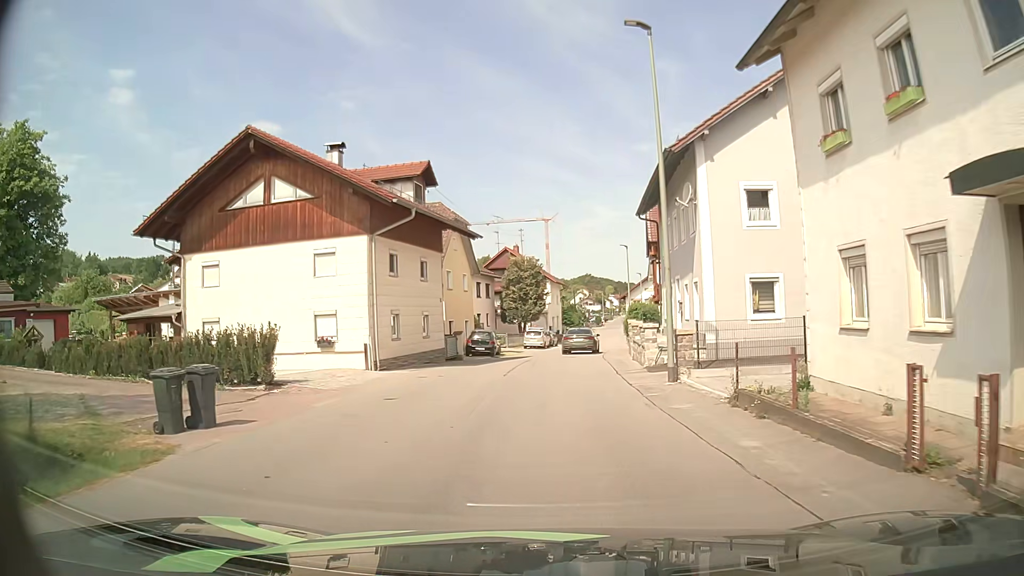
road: unclassified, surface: asphalt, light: Day
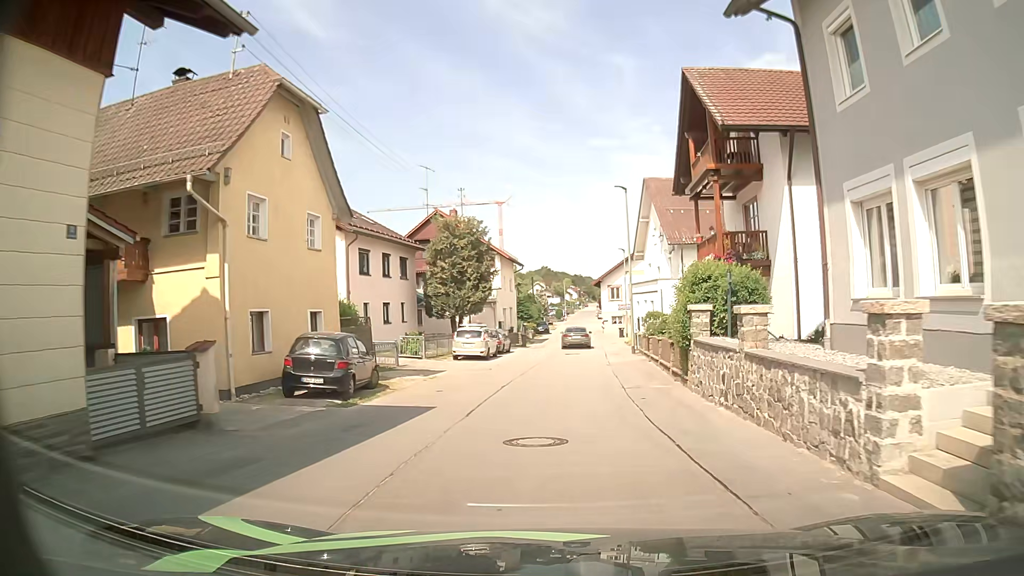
(0.0, +22.5) m; +3°
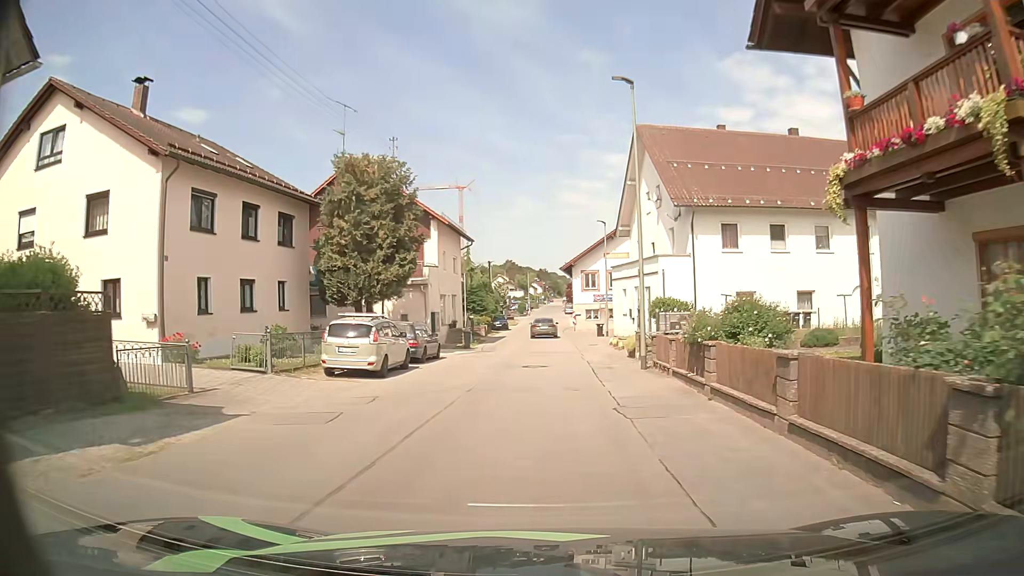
(+0.4, +14.6) m; +3°
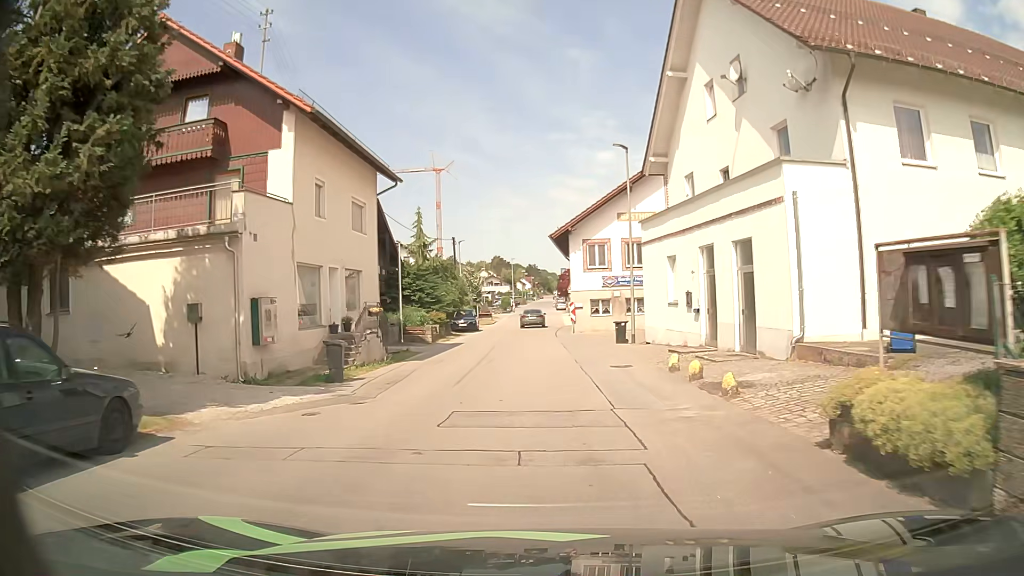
(0.0, +20.3) m; 0°
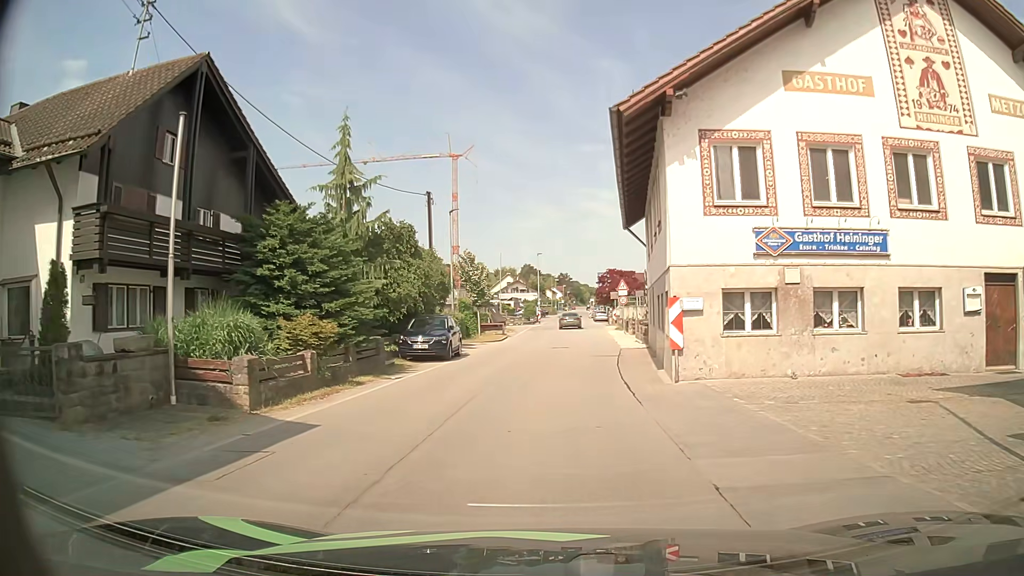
(-0.7, +23.8) m; -3°
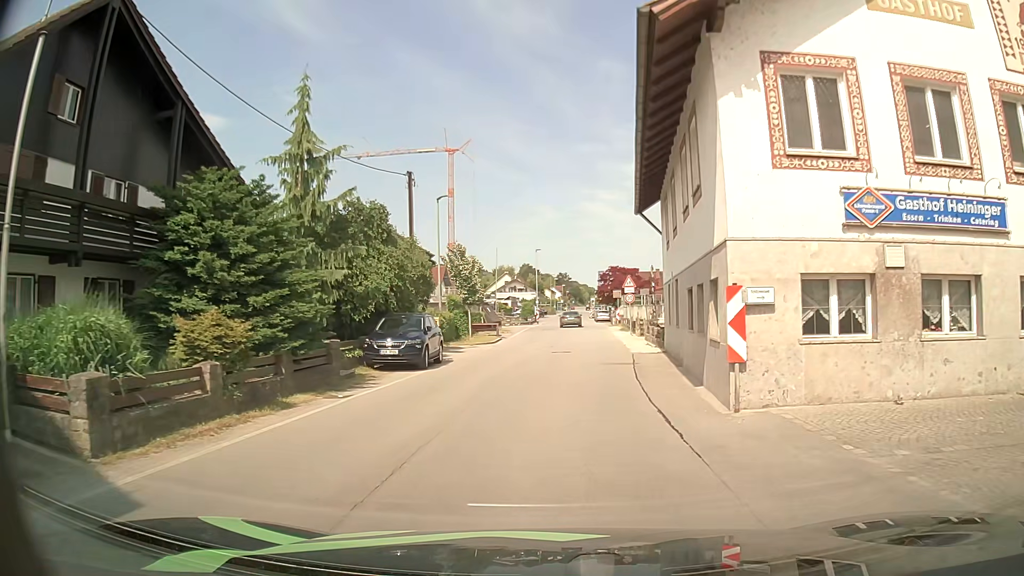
(0.0, +4.4) m; -1°
